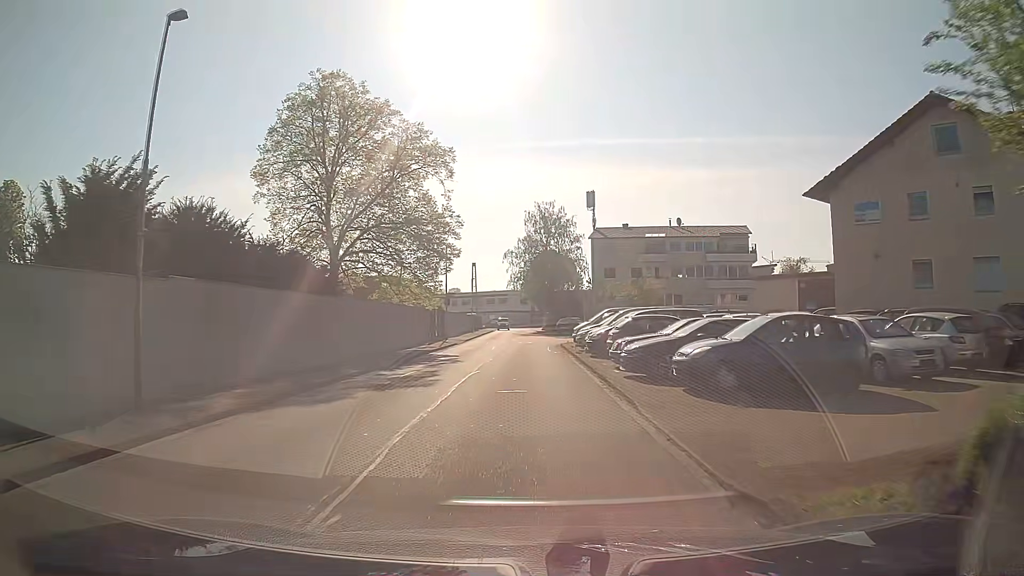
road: unclassified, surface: asphalt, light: Day
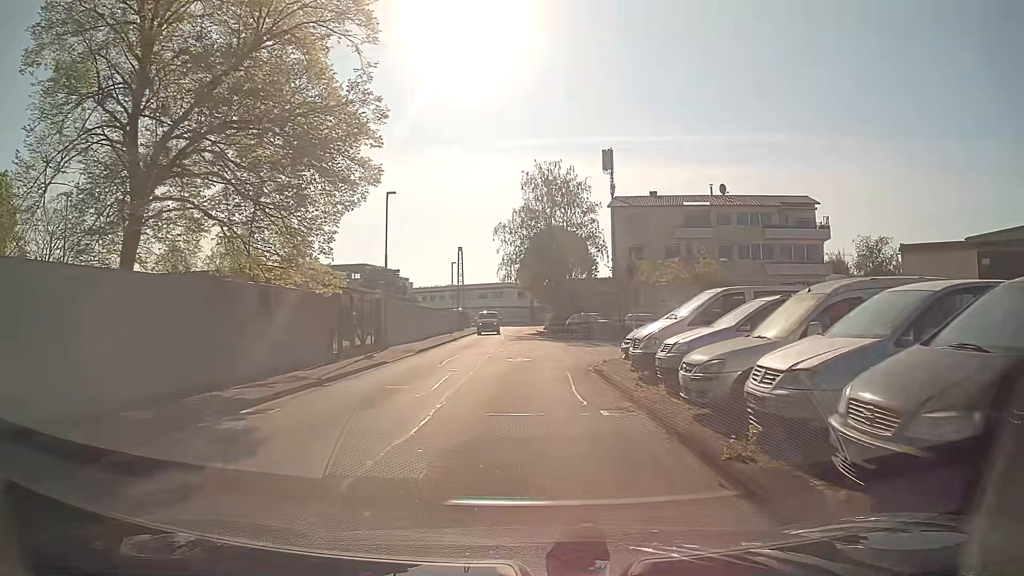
(+0.2, +19.7) m; +1°
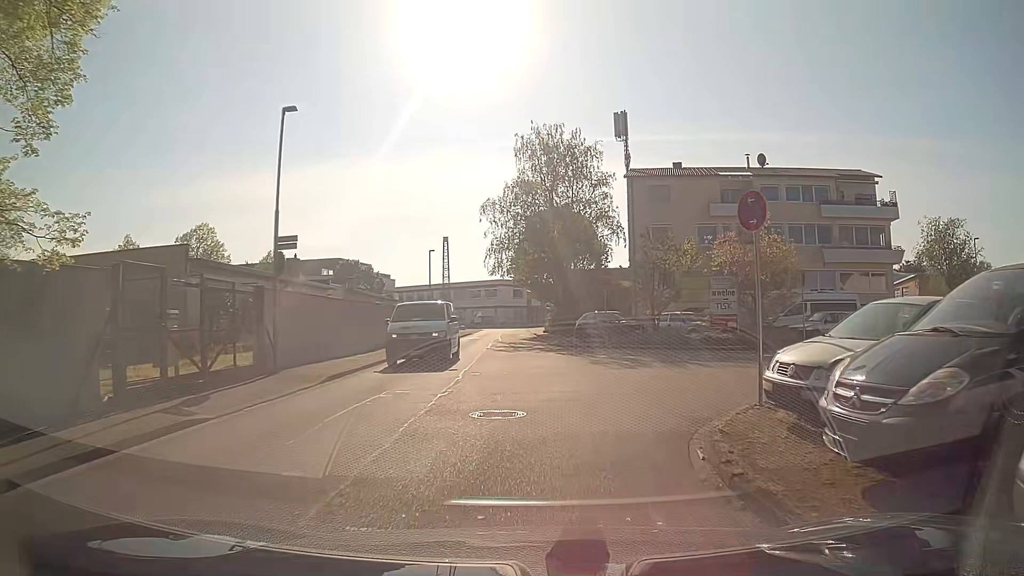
(0.0, +12.0) m; 0°
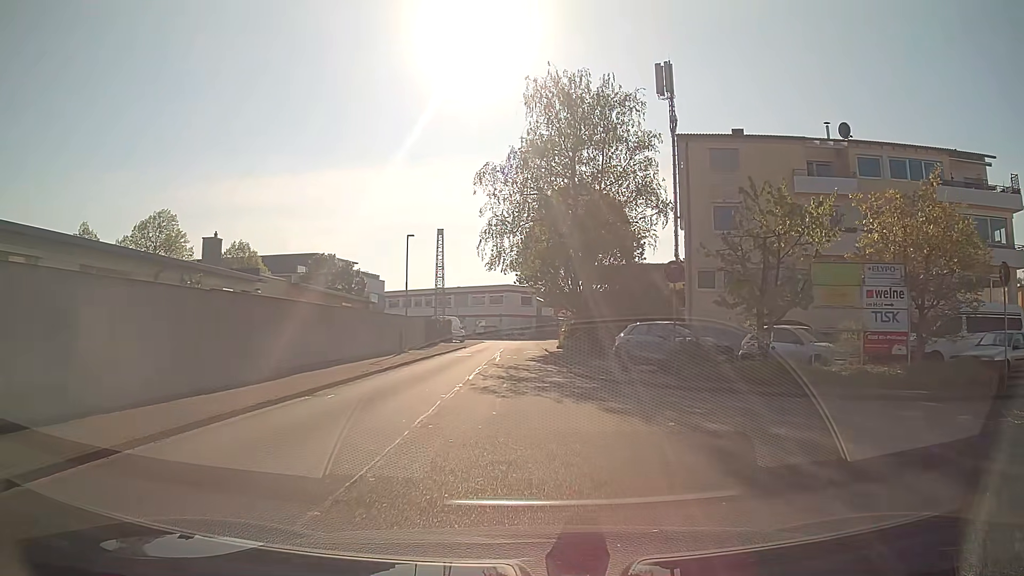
(-0.1, +13.2) m; -1°
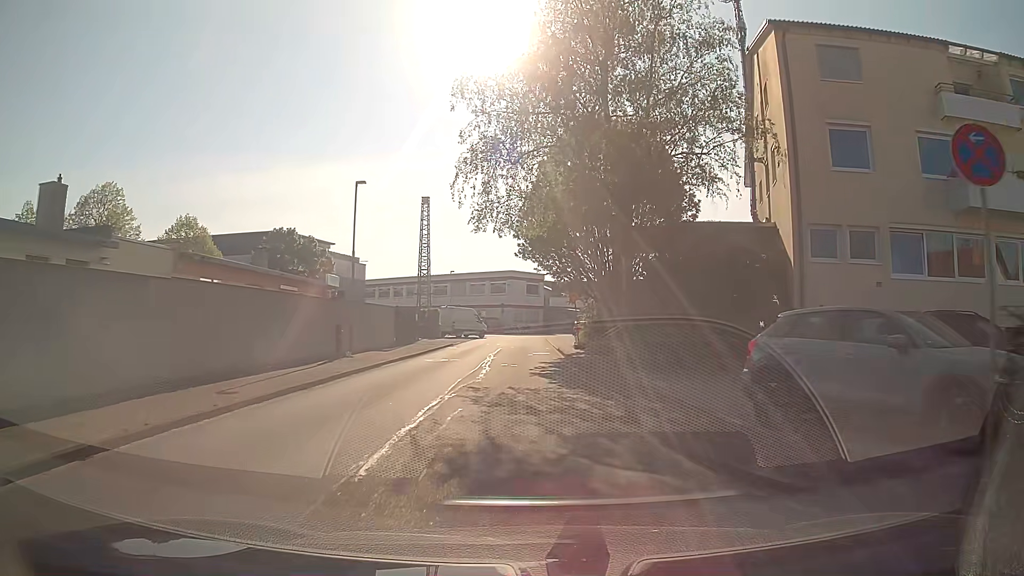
(-0.1, +12.8) m; -1°
